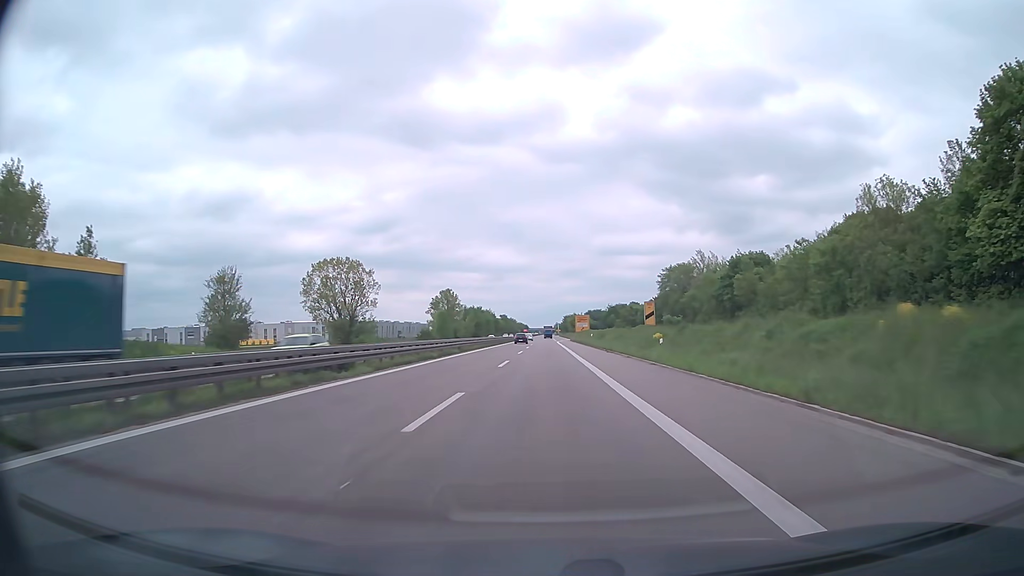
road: trunk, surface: asphalt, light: Day
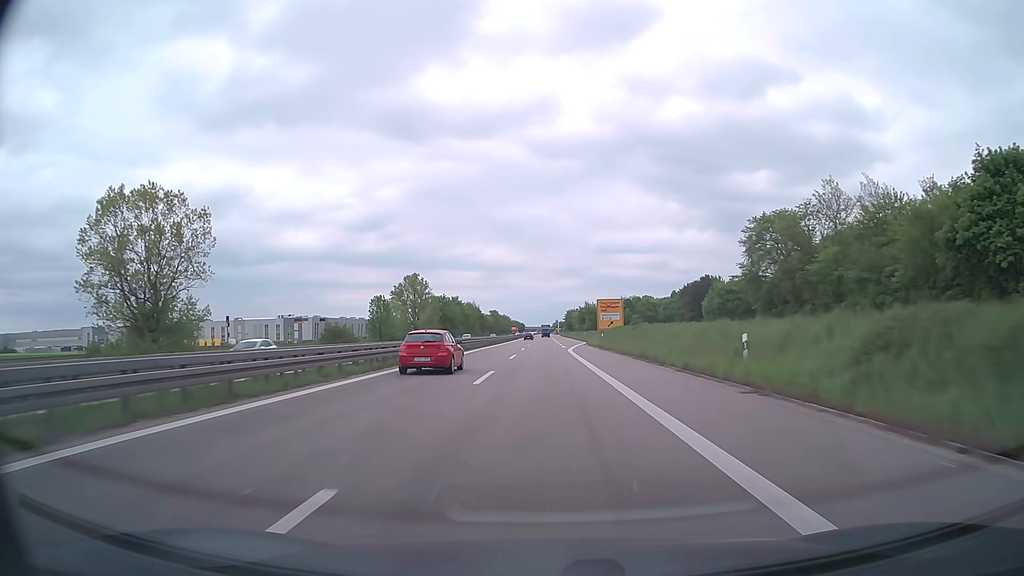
(+0.1, +64.0) m; 0°
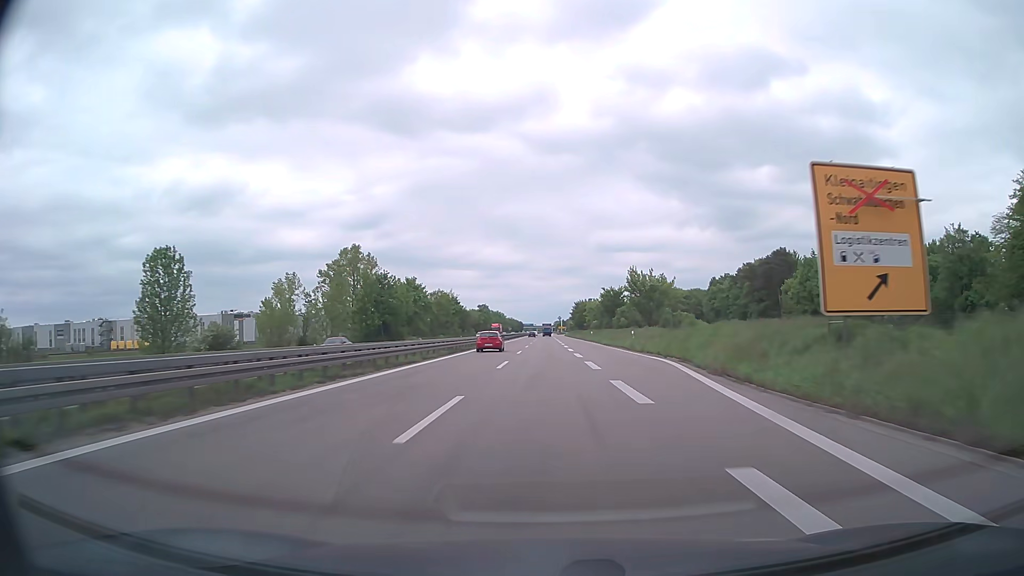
(-0.1, +64.0) m; 0°
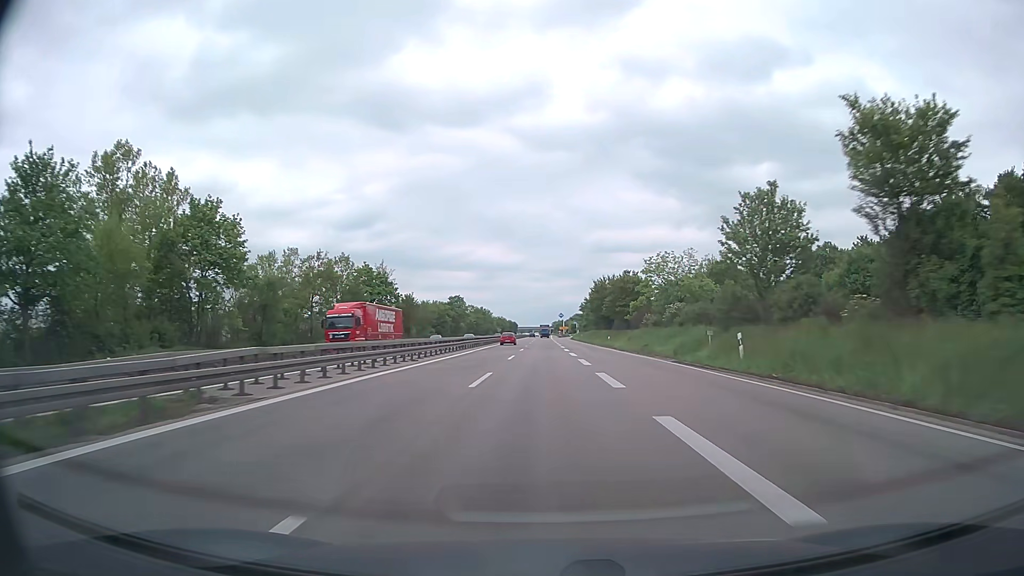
(+0.2, +80.0) m; 0°
(0, +10) (0, +20) (0, +30) (0, +40) (0, +50) (0, +60) (0, +70) (0, +80) (0, +90) (0, +100) m
